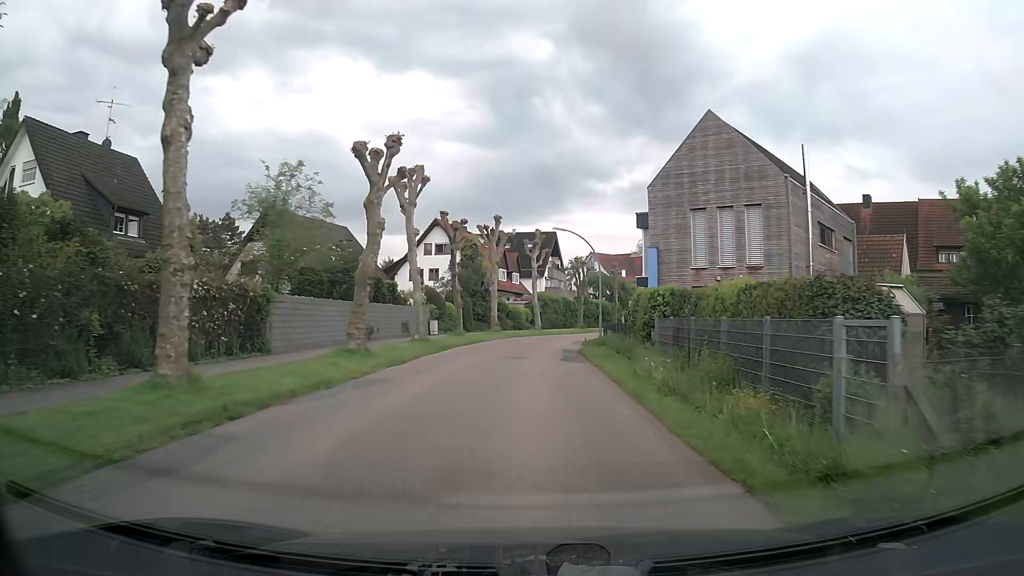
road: tertiary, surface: asphalt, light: Day
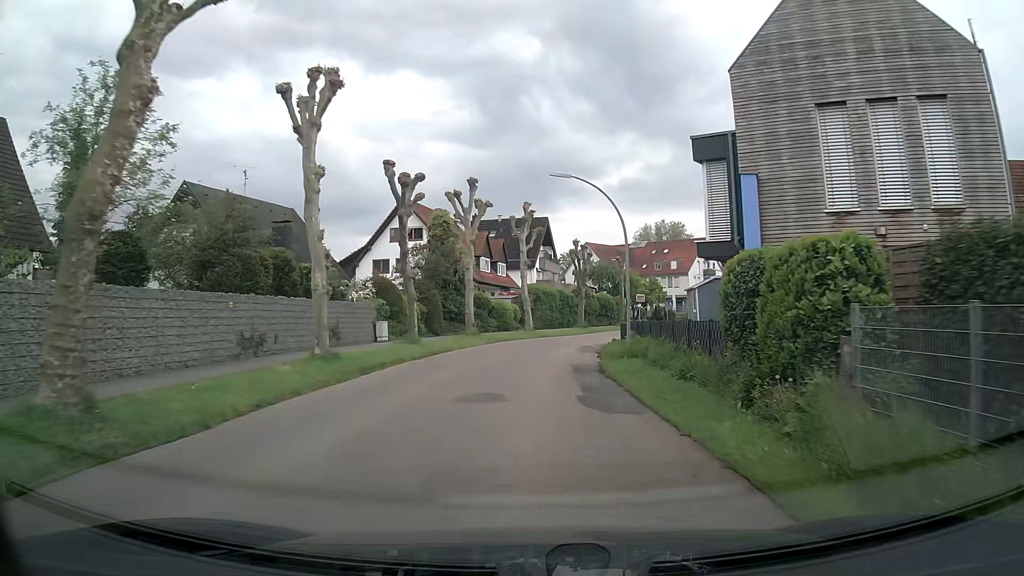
(0.0, +12.9) m; 0°
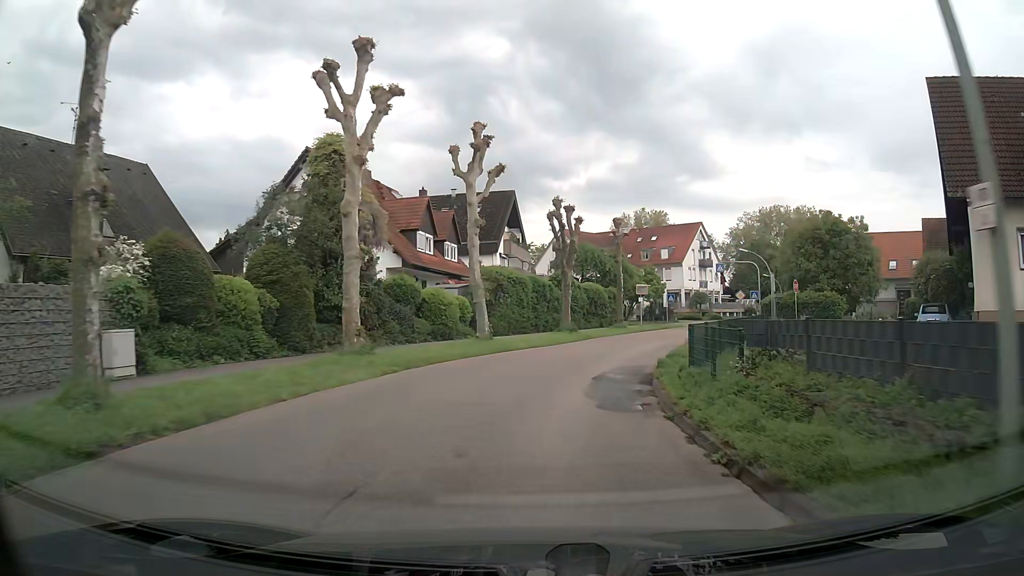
(+0.5, +19.0) m; +3°
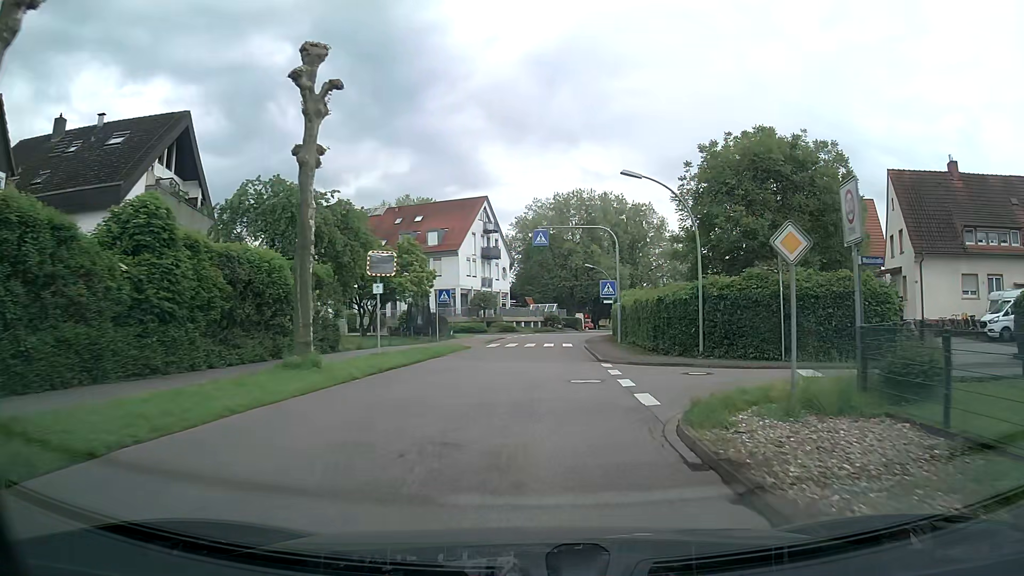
(+5.1, +30.1) m; +20°
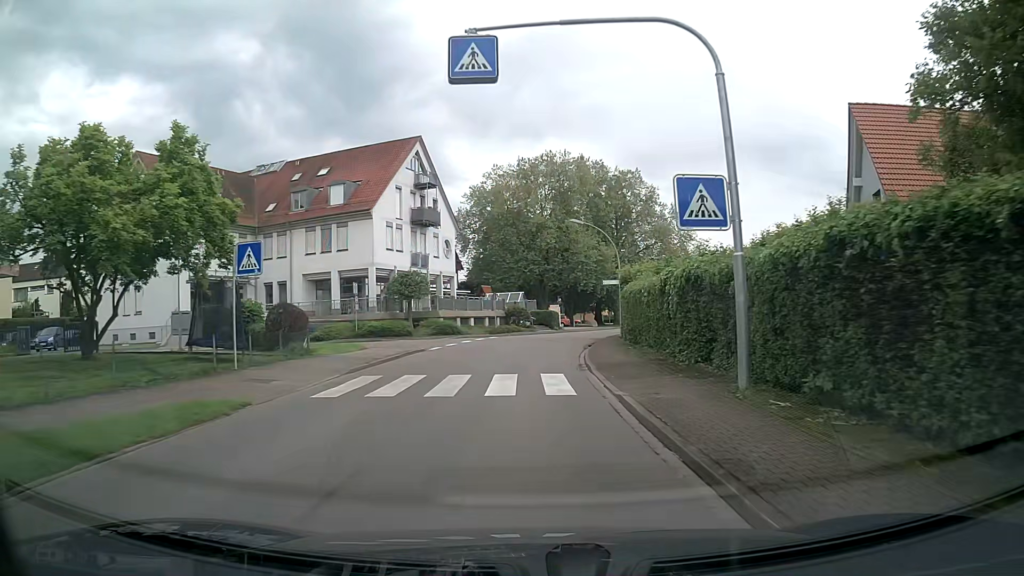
(+0.7, +24.1) m; +3°
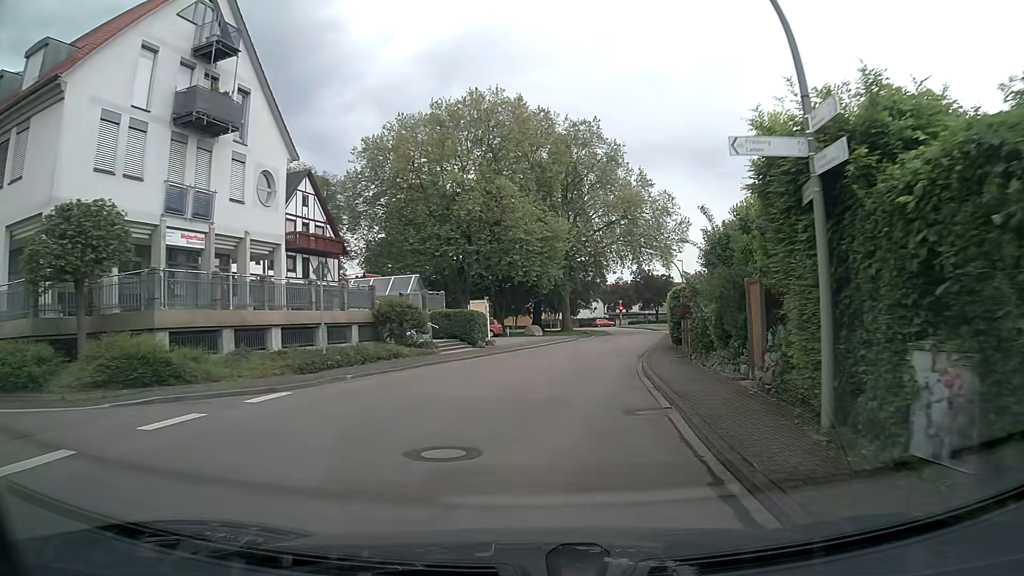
(+1.0, +28.2) m; +6°
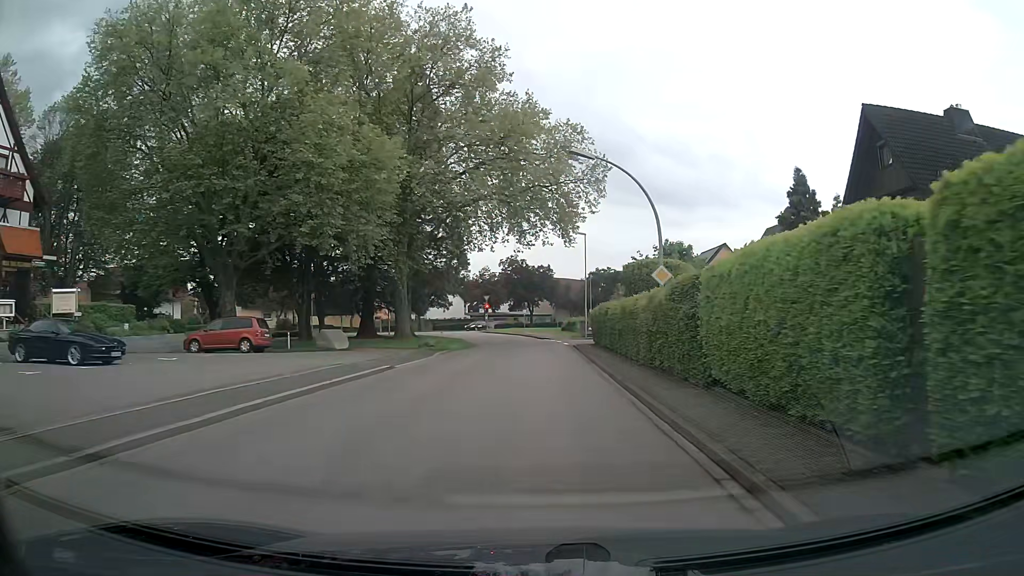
(+3.0, +27.8) m; +11°
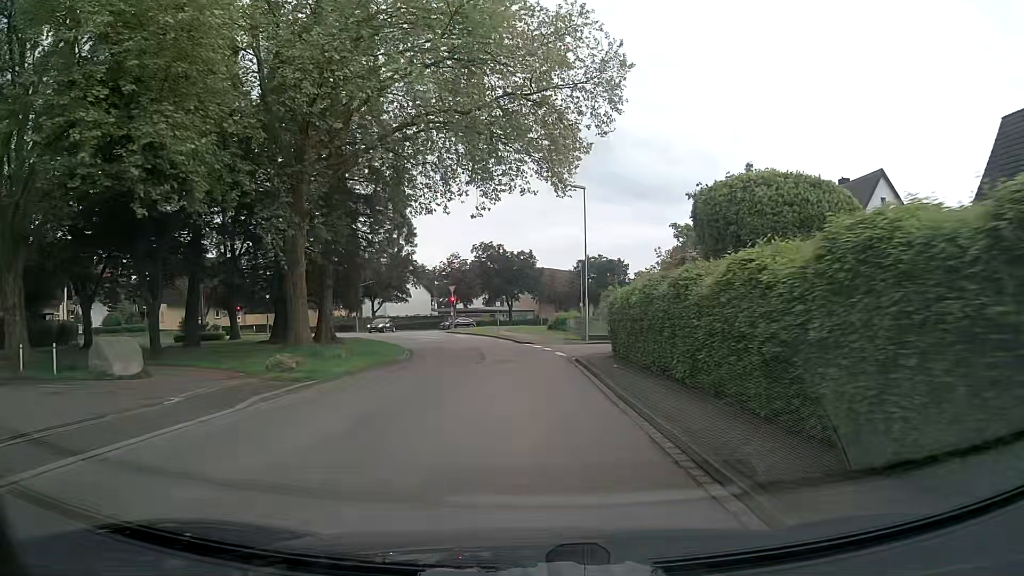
(+0.5, +17.5) m; +2°
